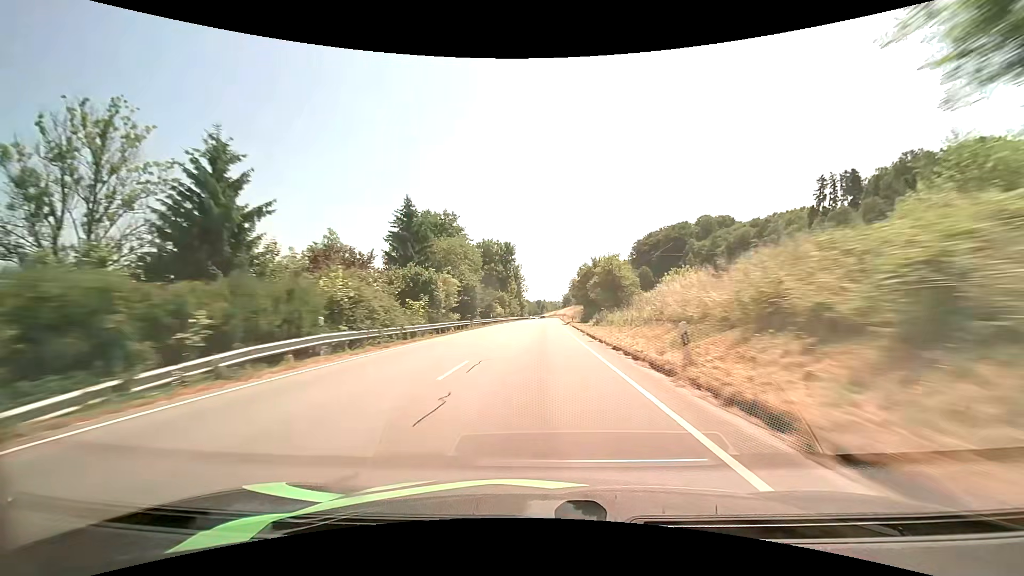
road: primary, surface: asphalt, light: Day
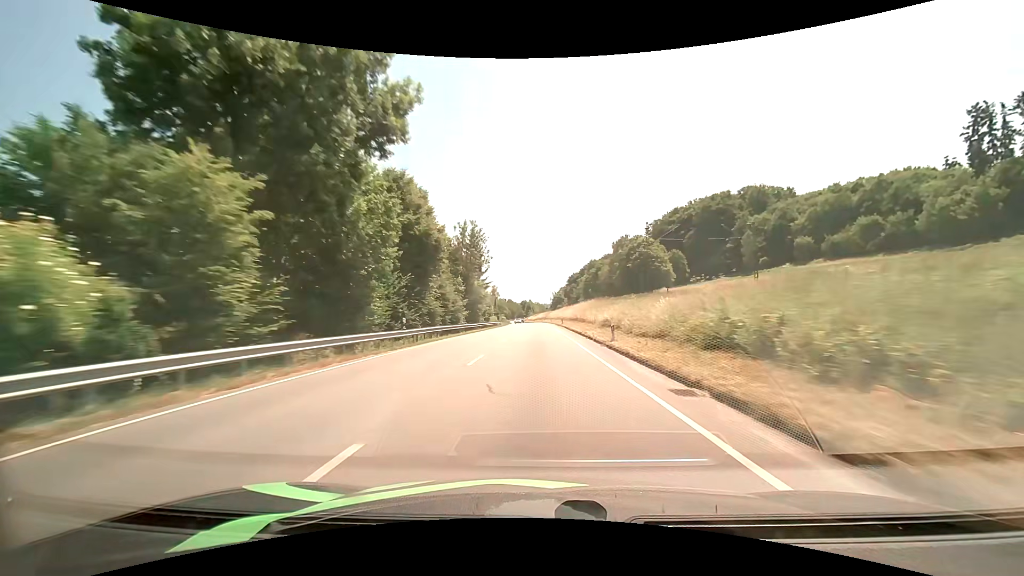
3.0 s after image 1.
(+1.3, +82.1) m; +1°
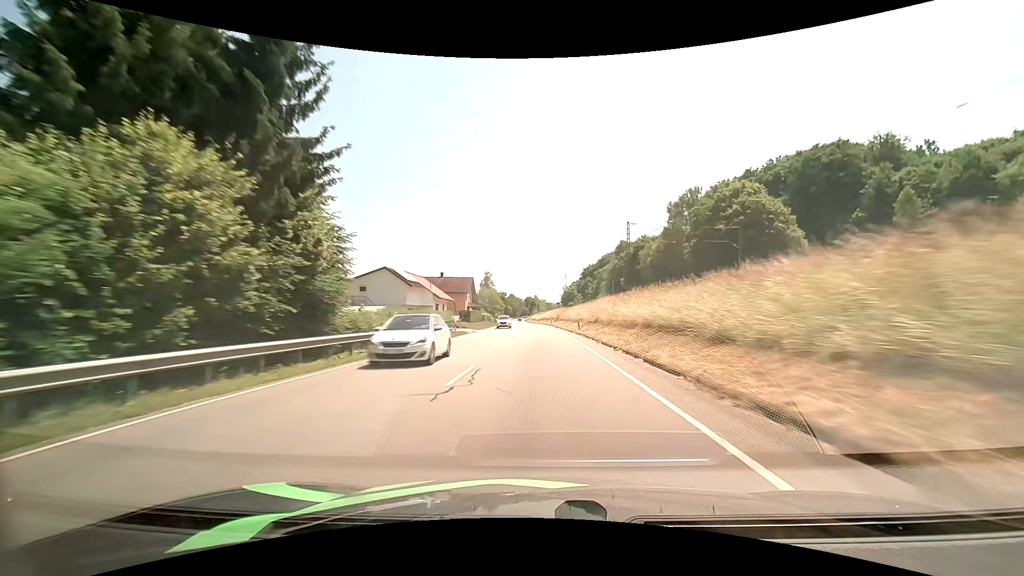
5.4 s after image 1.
(-0.1, +65.2) m; -1°
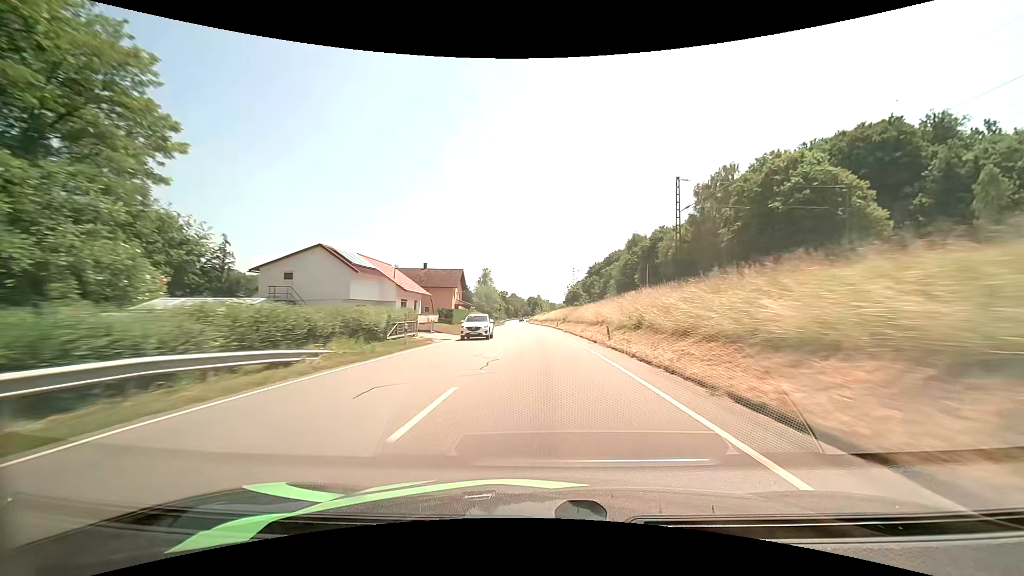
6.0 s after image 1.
(0.0, +16.3) m; 0°
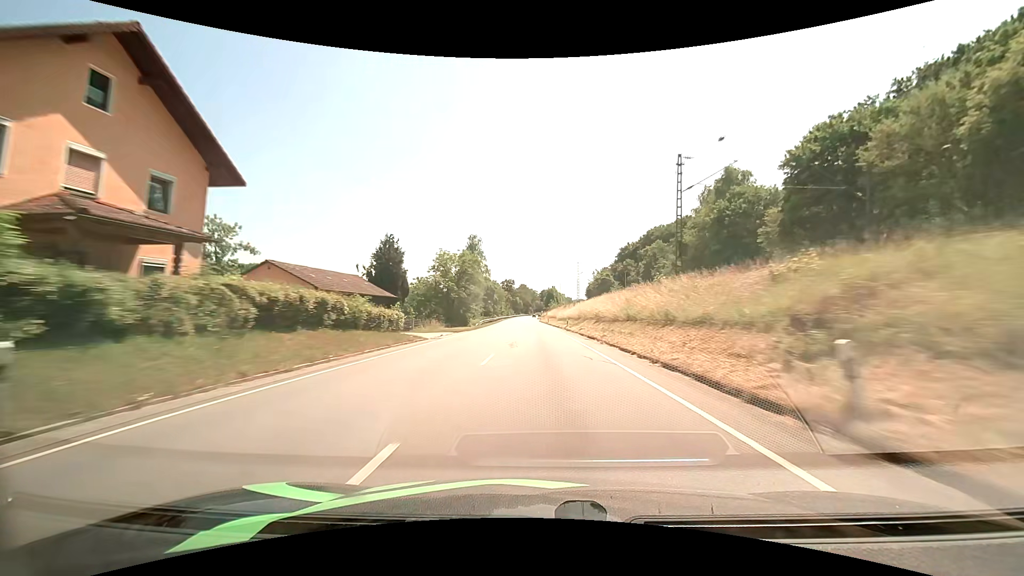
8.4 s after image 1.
(-0.9, +65.5) m; -2°
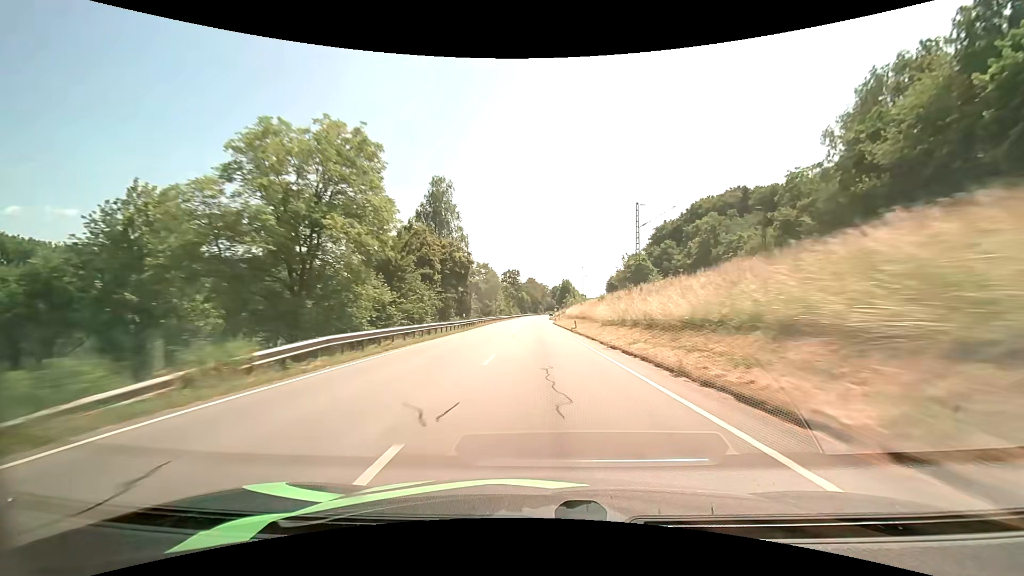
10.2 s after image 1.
(-0.6, +49.1) m; -1°
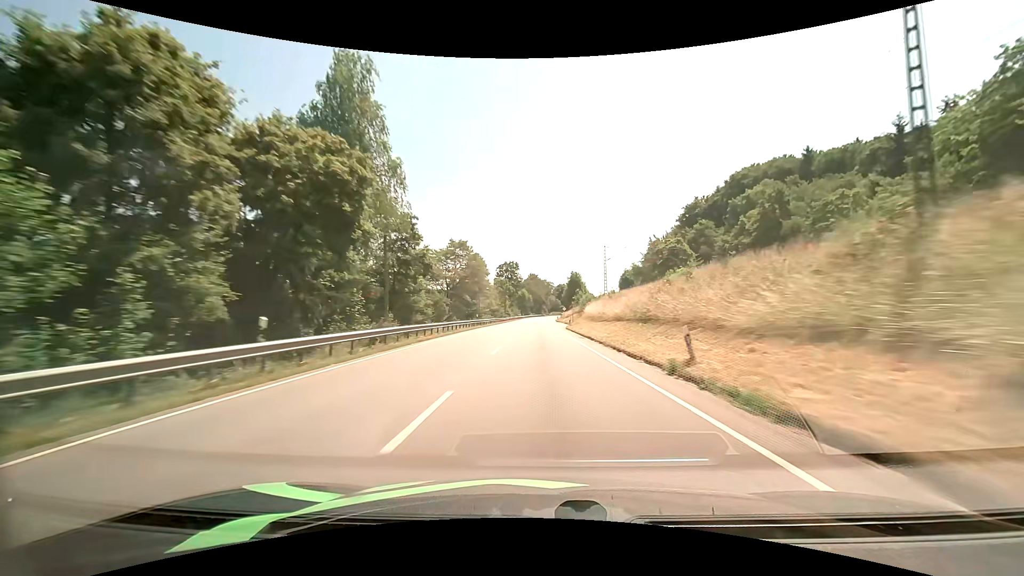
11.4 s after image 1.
(-0.1, +33.0) m; 0°
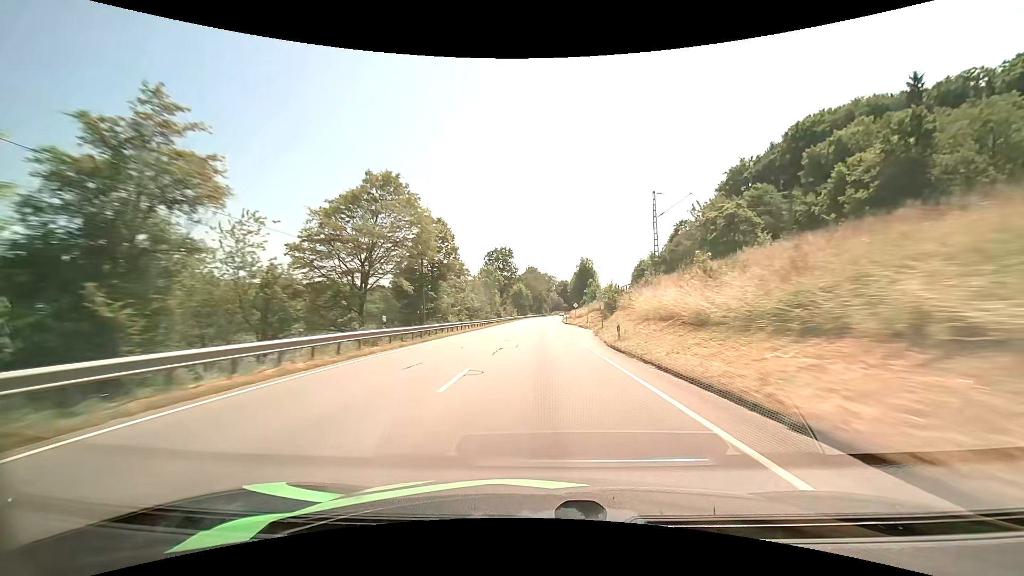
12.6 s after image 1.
(0.0, +33.0) m; 0°
(0, +10) (0, +20) (0, +30) (0, +40) (0, +50) (0, +60) (+1, +70) (+1, +80) (+1, +90) (+2, +100) m
